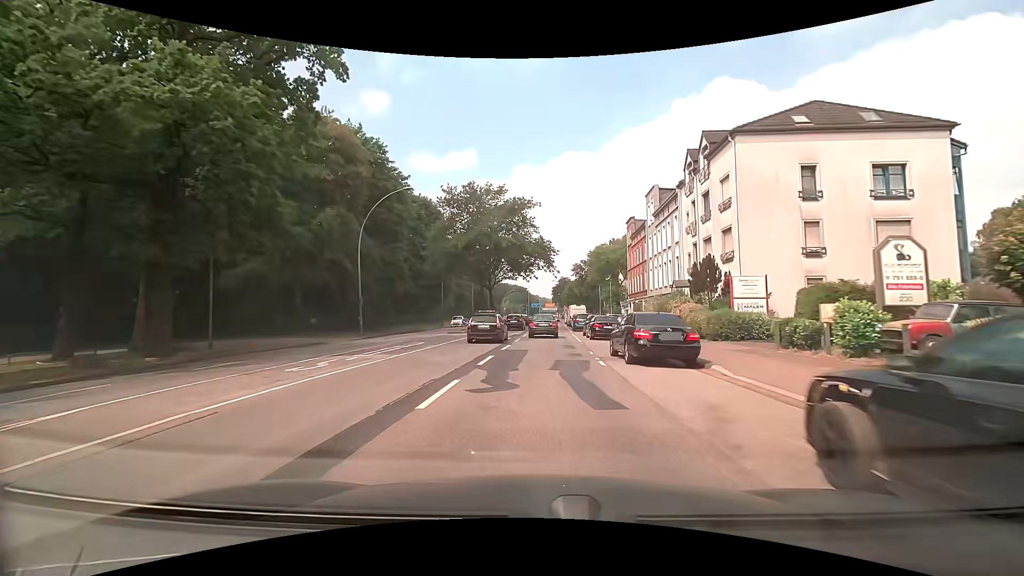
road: primary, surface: asphalt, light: Day
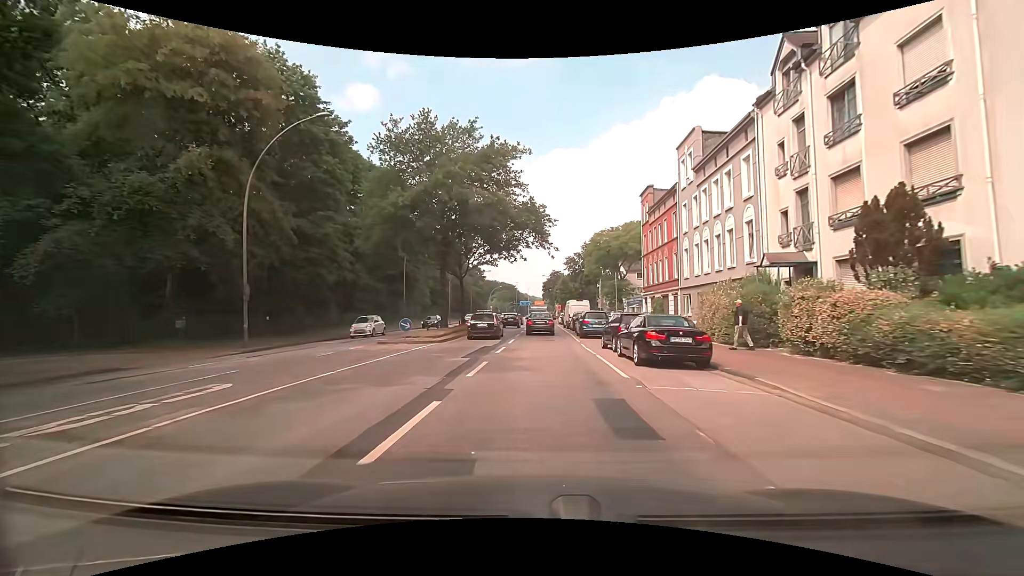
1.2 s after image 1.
(+0.2, +15.1) m; +1°
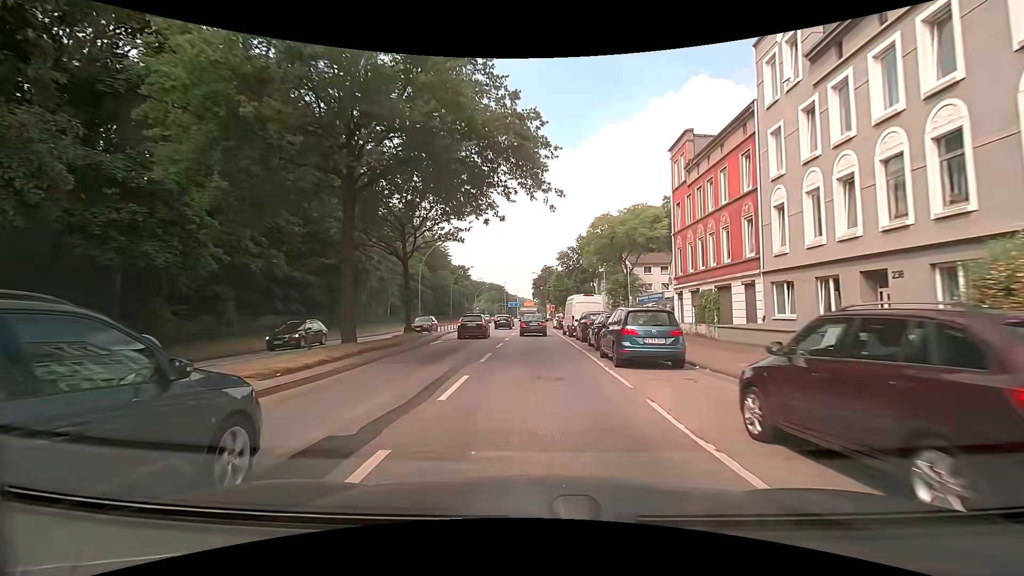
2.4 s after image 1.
(+0.2, +15.1) m; +1°
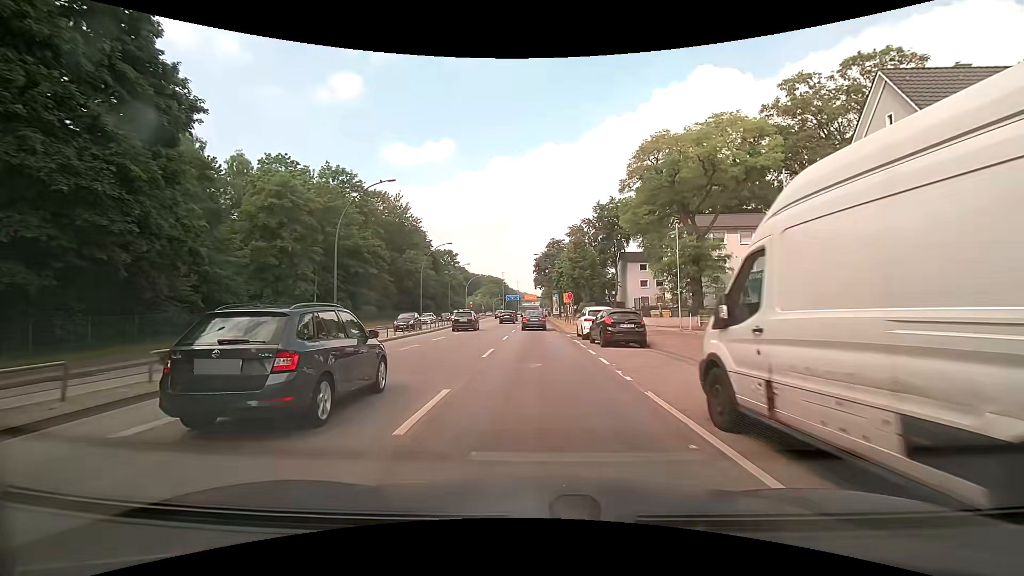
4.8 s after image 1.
(+0.2, +30.0) m; +1°
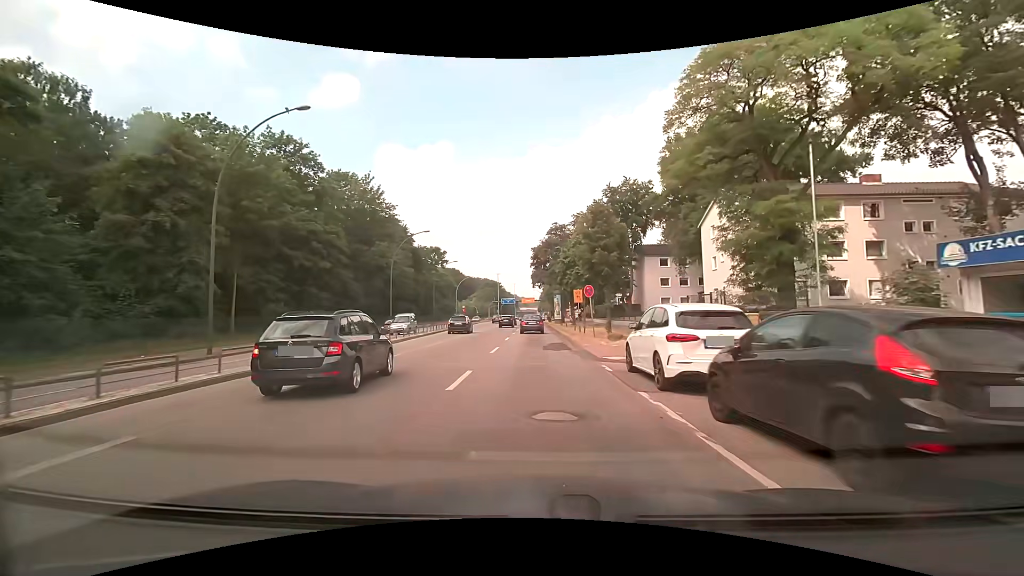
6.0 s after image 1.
(-0.1, +15.0) m; 0°
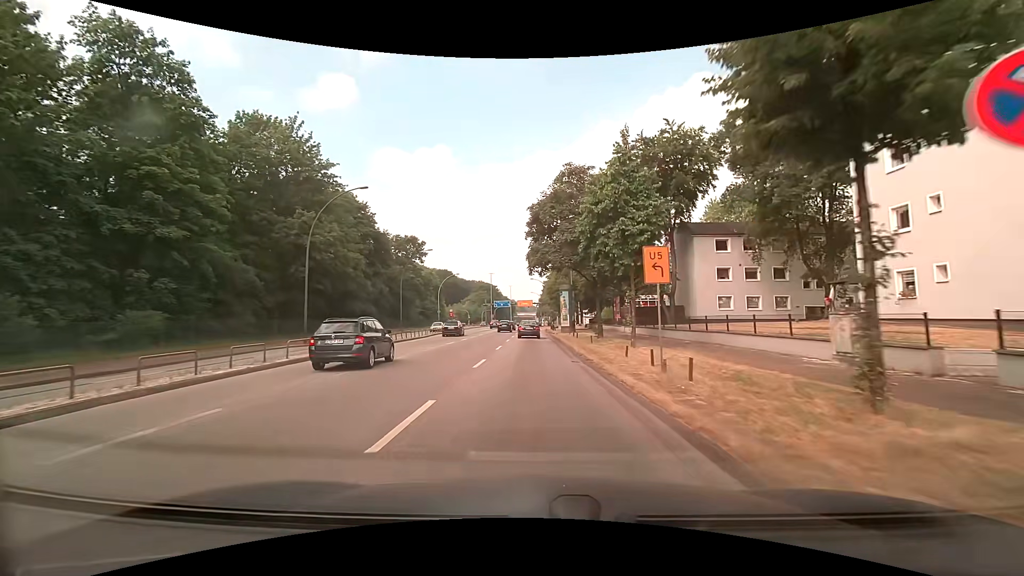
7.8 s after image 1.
(+0.1, +22.4) m; 0°
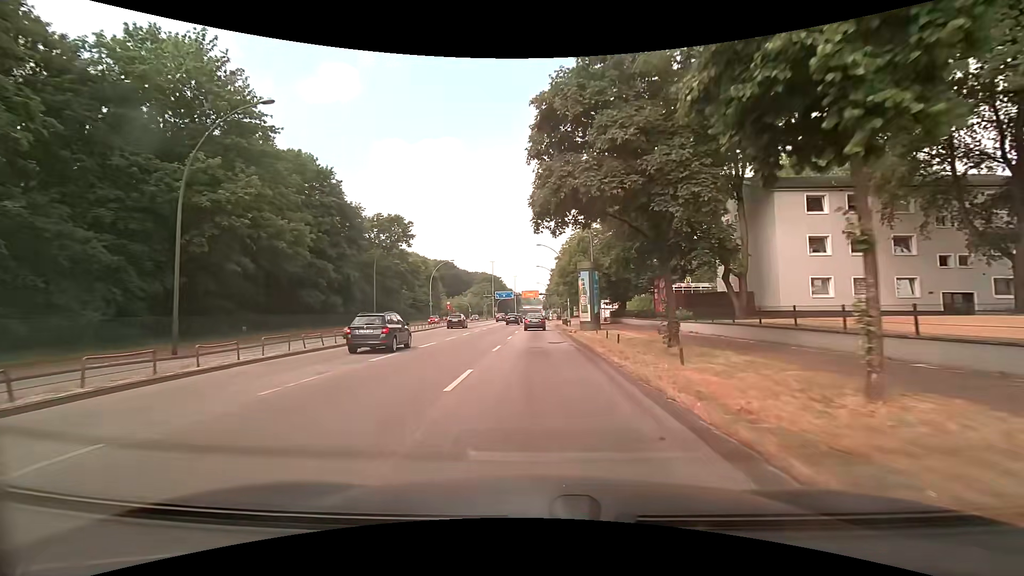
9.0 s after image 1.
(0.0, +14.9) m; 0°
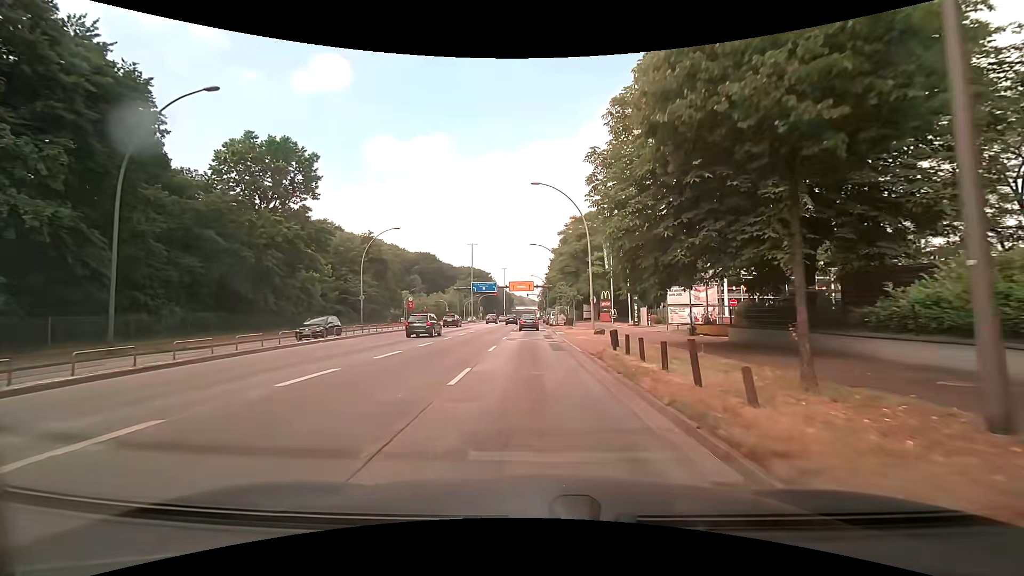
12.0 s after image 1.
(+0.2, +35.8) m; +1°
